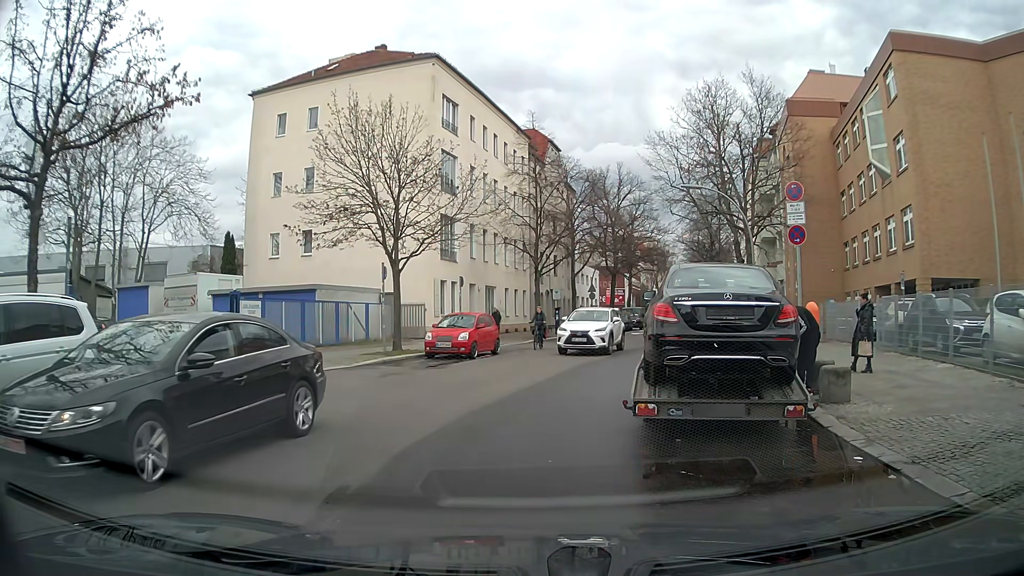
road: residential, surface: asphalt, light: Day
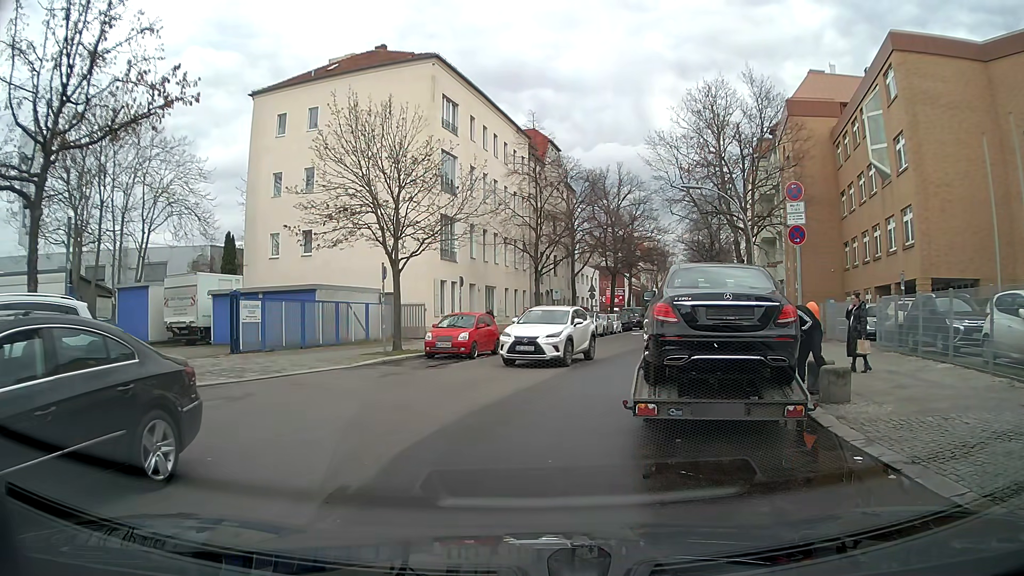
(0.0, 0.0) m; 0°
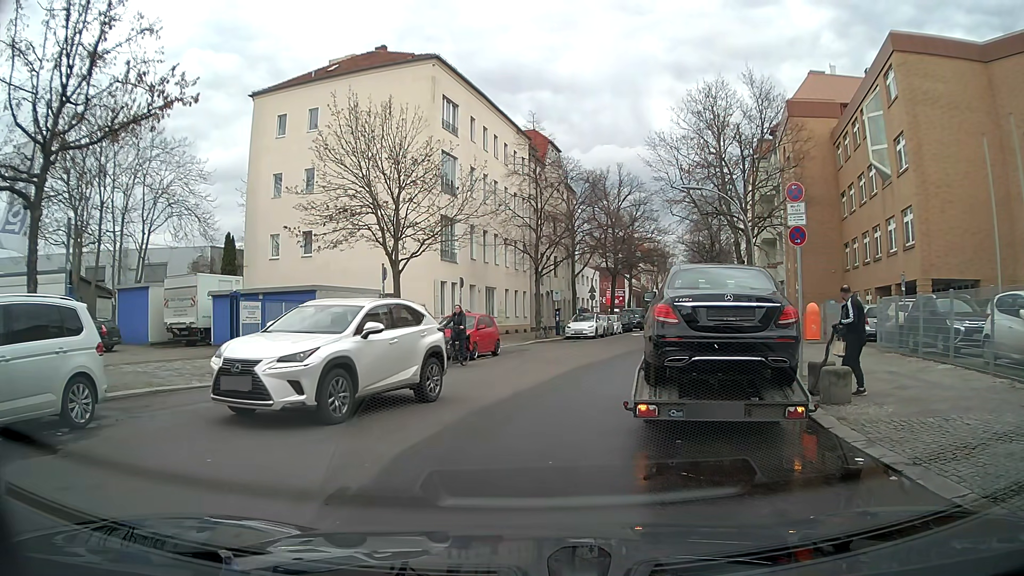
(0.0, 0.0) m; 0°
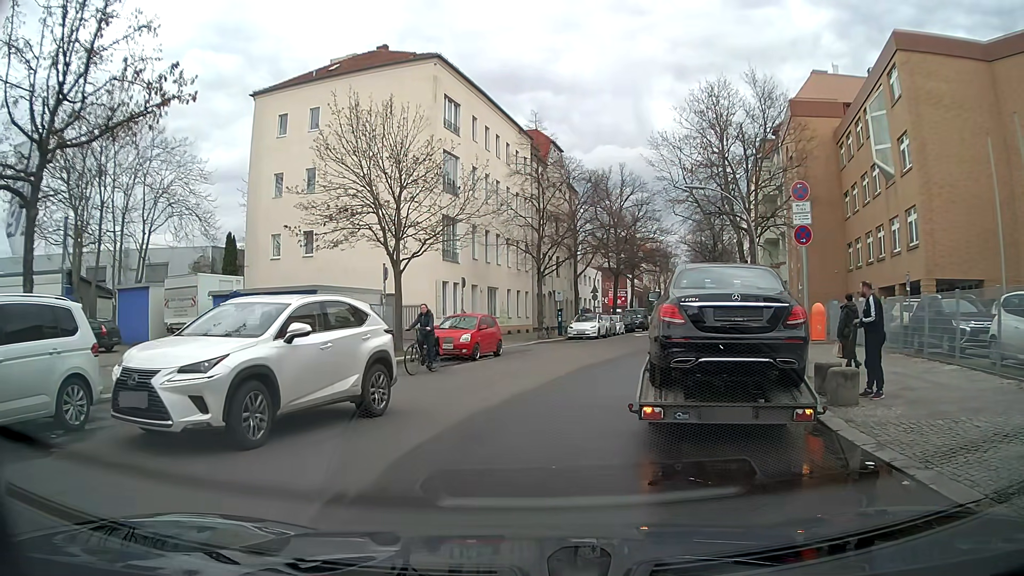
(0.0, +0.2) m; 0°
